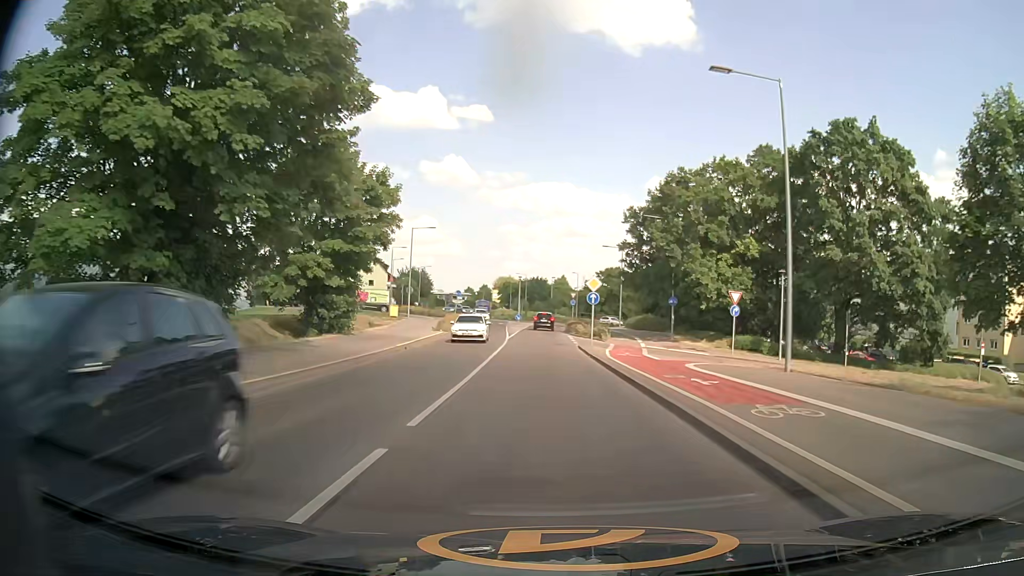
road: secondary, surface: asphalt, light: Day
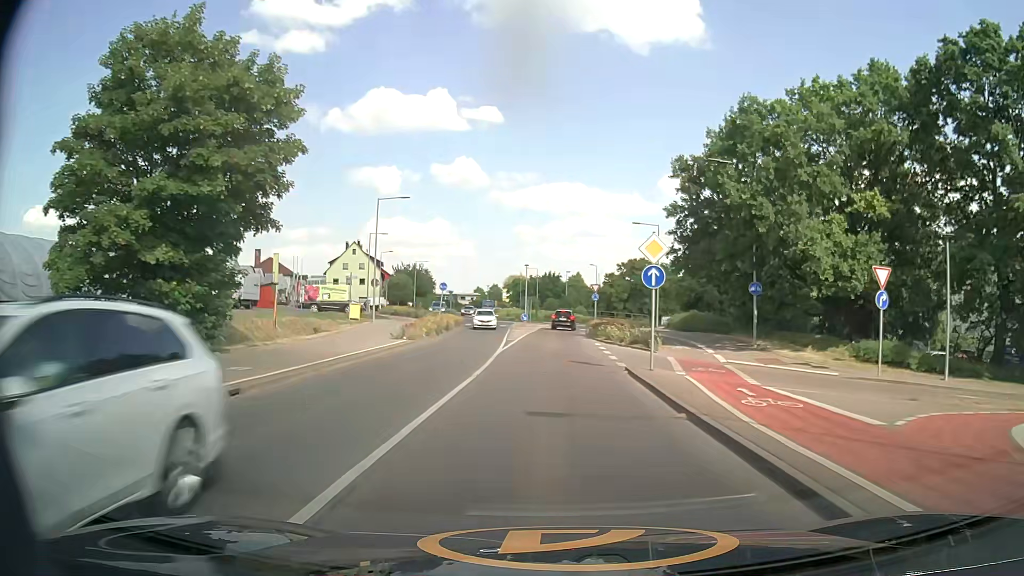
(-0.1, +16.1) m; -1°
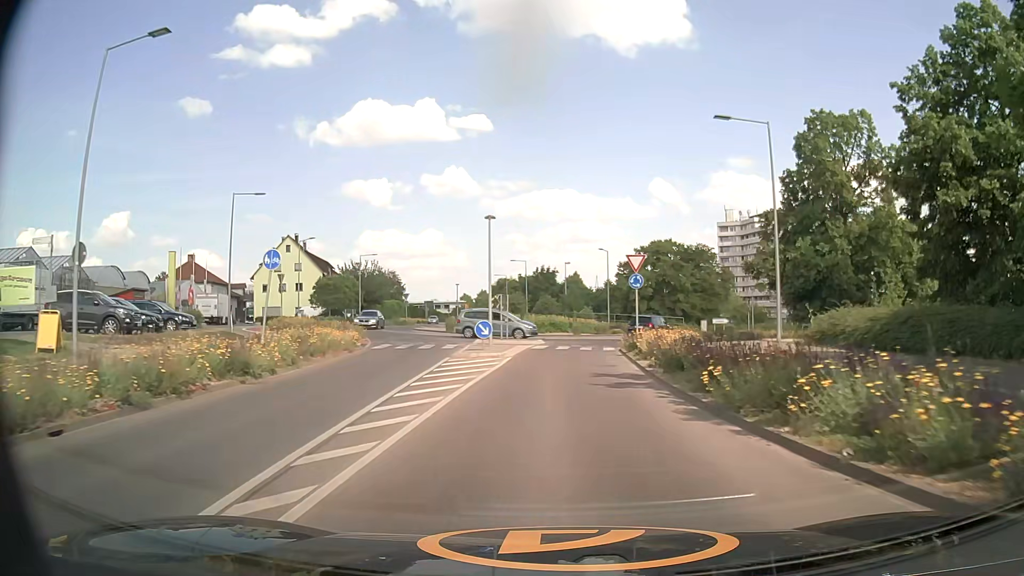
(0.0, +29.4) m; 0°
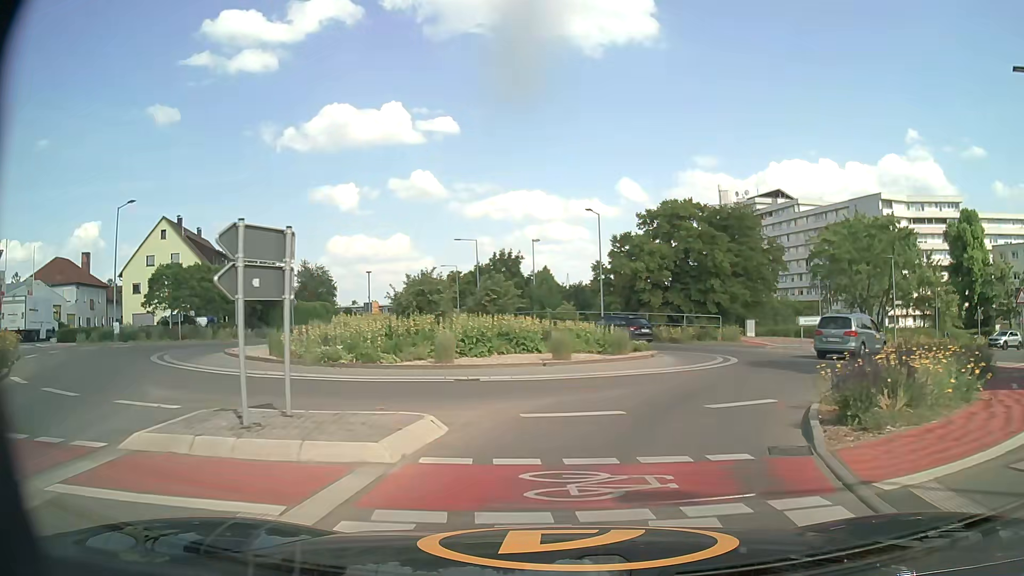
(+0.6, +26.2) m; +3°
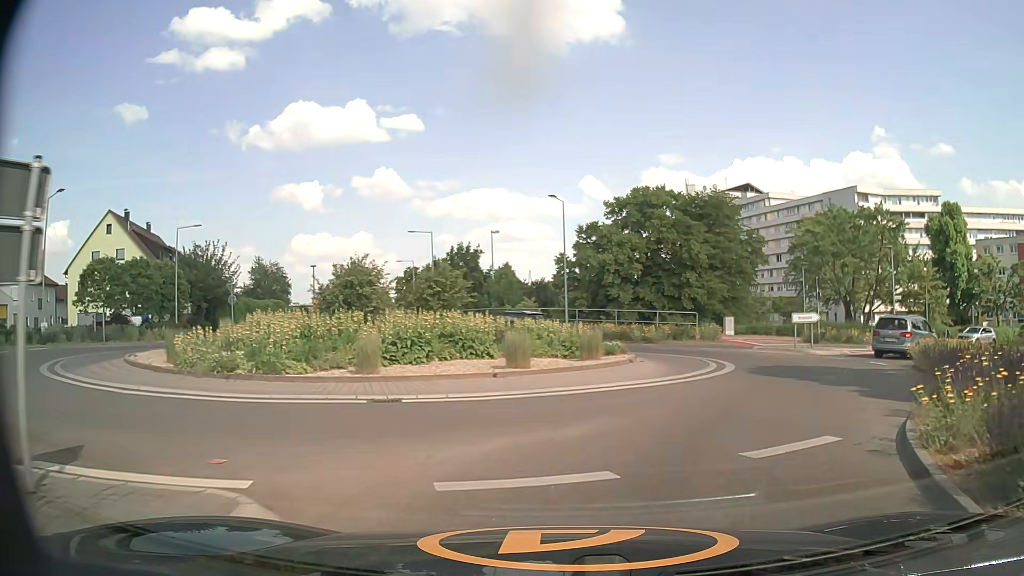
(+0.1, +4.1) m; +3°
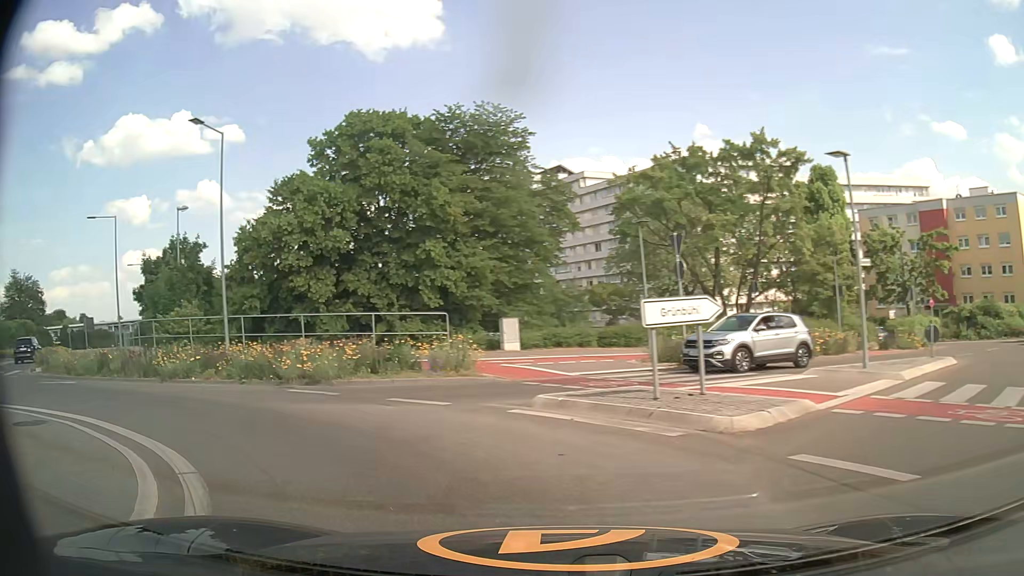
(+5.8, +18.3) m; +17°
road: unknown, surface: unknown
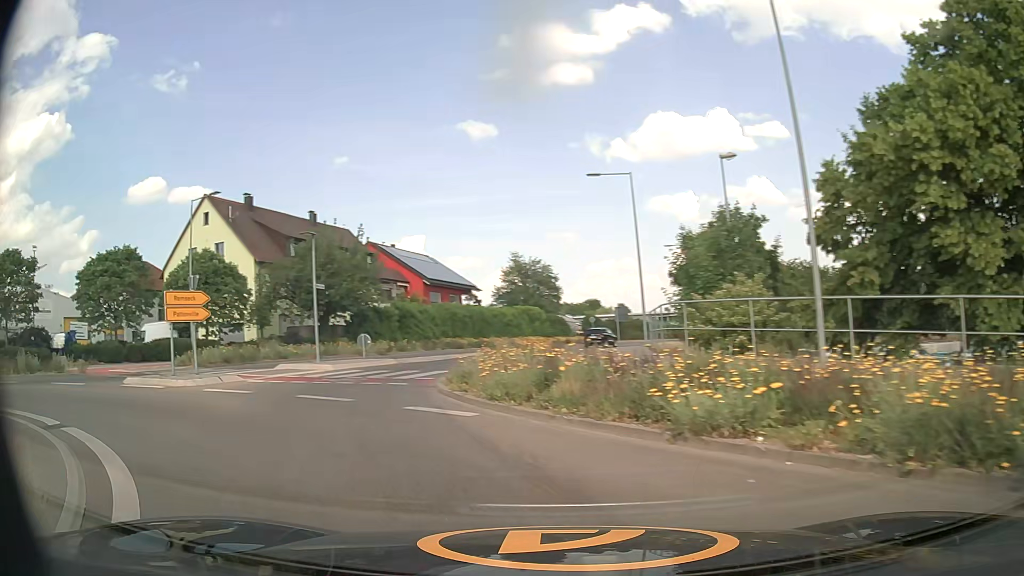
(-4.9, +9.9) m; -50°
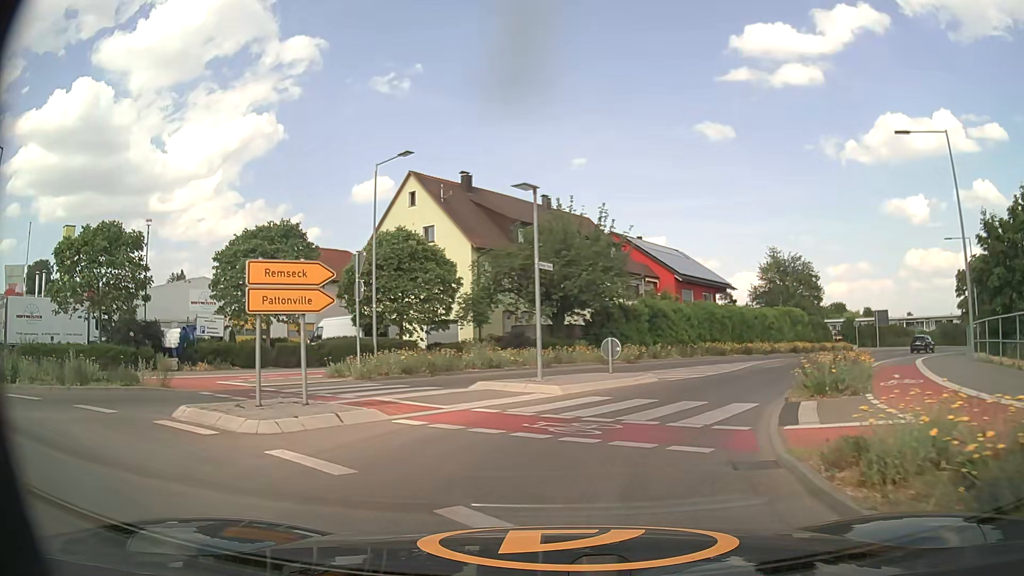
(-1.8, +8.2) m; -19°
(+1, +10) (+4, +19) (+10, +28) (+16, +36) (+22, +44) (+29, +51) (+36, +58) (+43, +65) (+51, +71) (+59, +77) m
